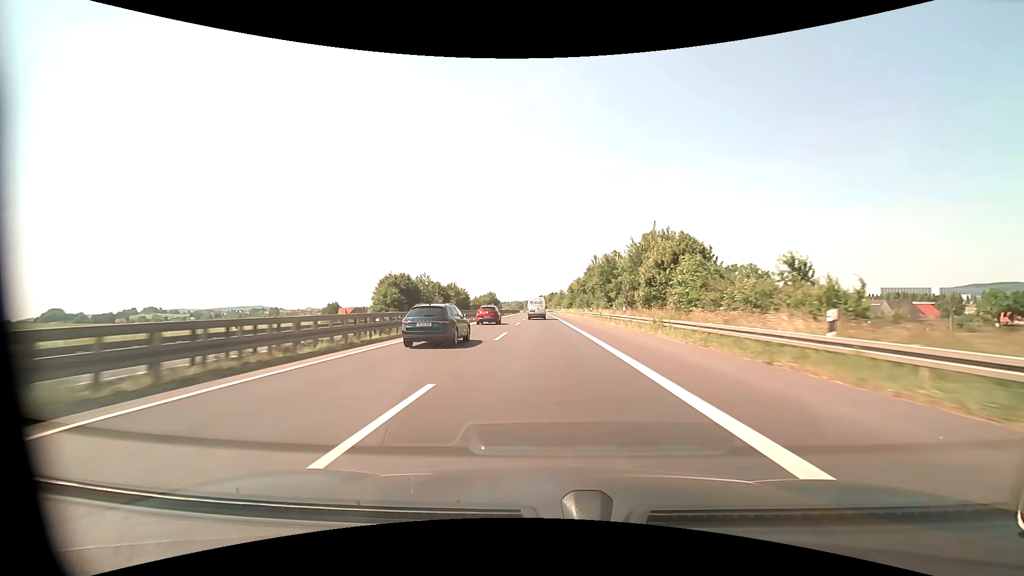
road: motorway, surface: asphalt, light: Day
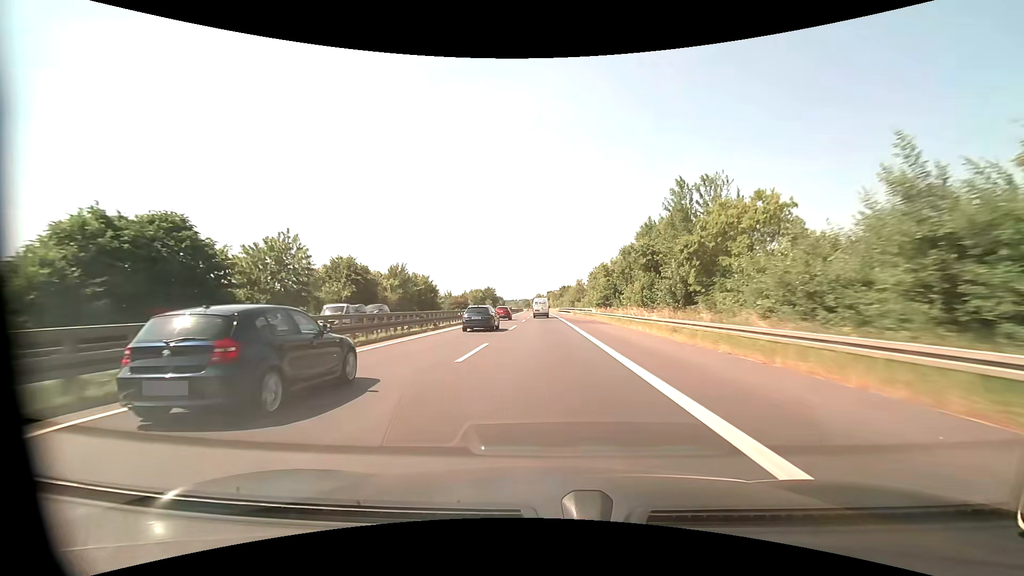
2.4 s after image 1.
(-0.5, +62.3) m; -1°
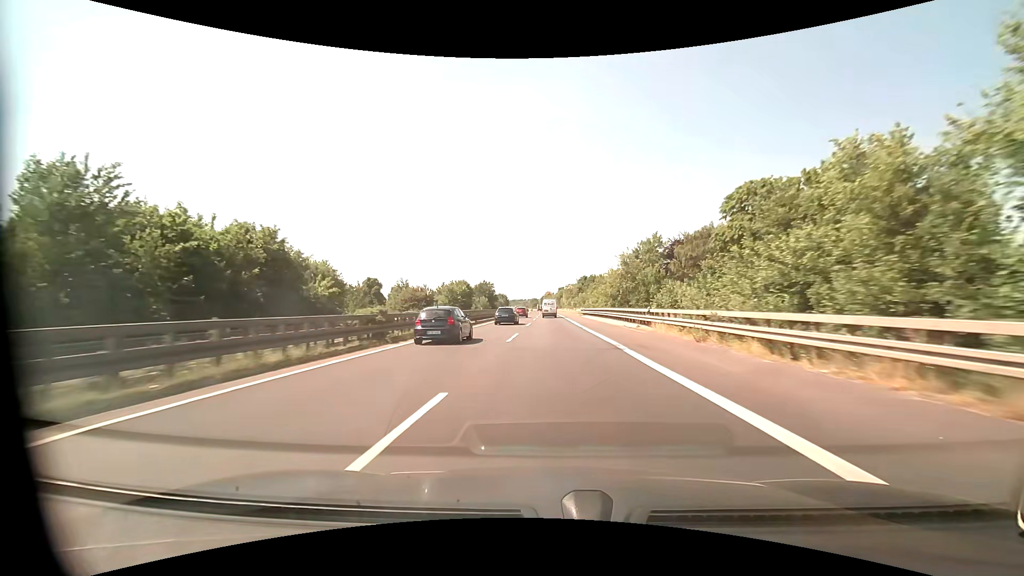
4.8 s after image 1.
(-0.5, +64.3) m; -1°
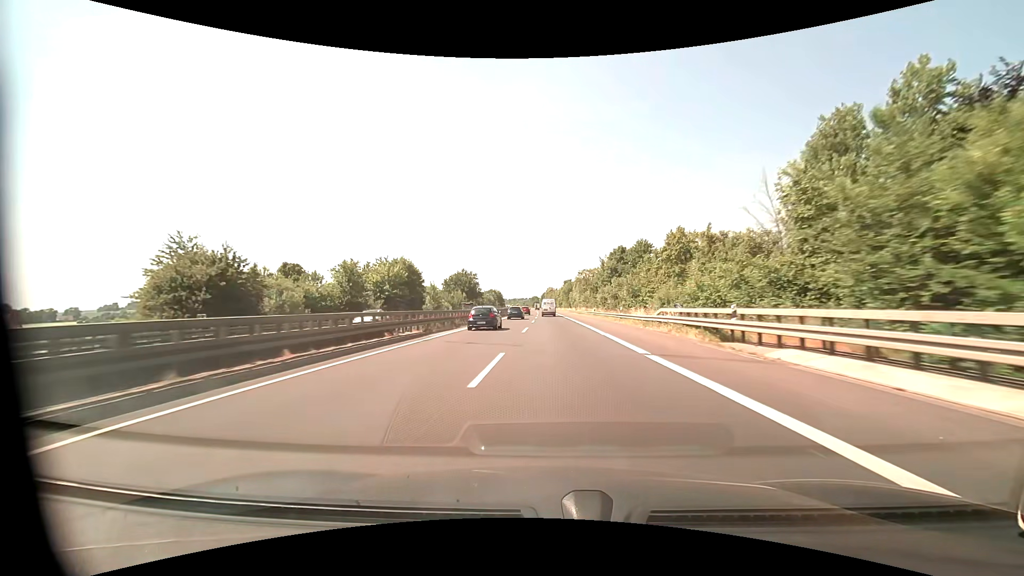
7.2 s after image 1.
(0.0, +66.0) m; 0°
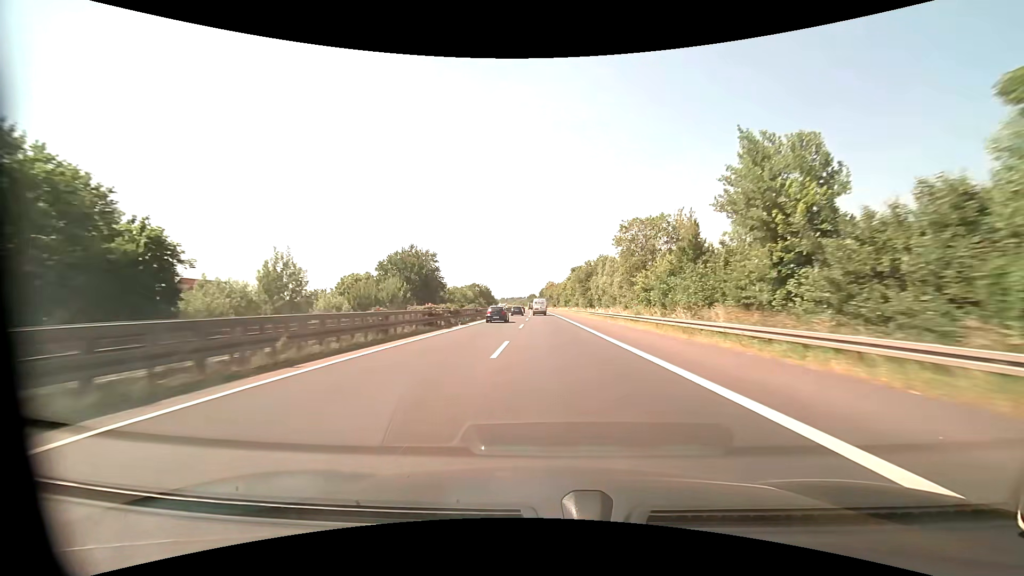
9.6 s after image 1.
(0.0, +67.4) m; 0°
(0, +10) (0, +20) (0, +30) (0, +40) (0, +50) (0, +60) (-1, +70) (-1, +80) (-1, +90) (-1, +100) m
